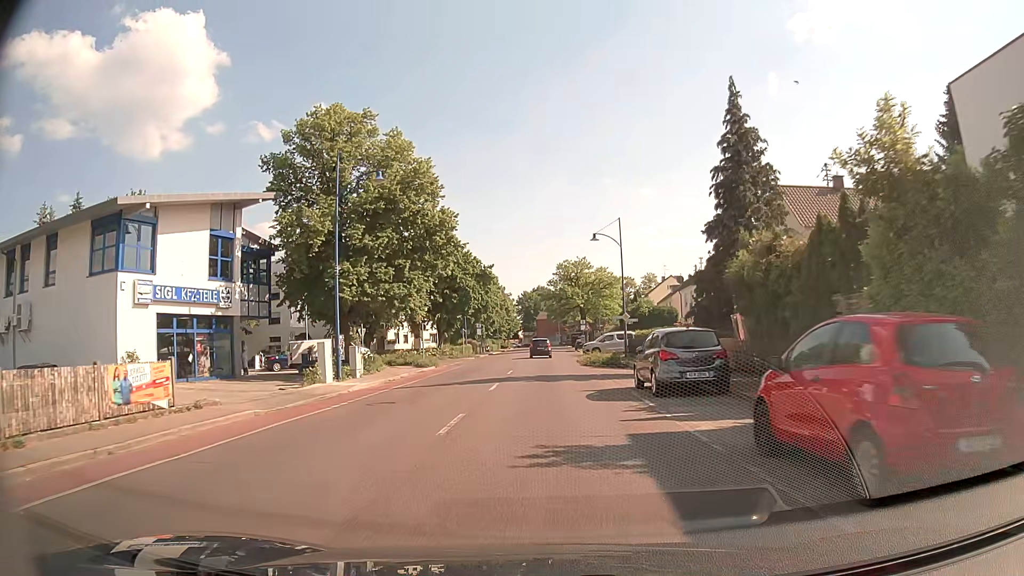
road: tertiary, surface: asphalt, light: Day
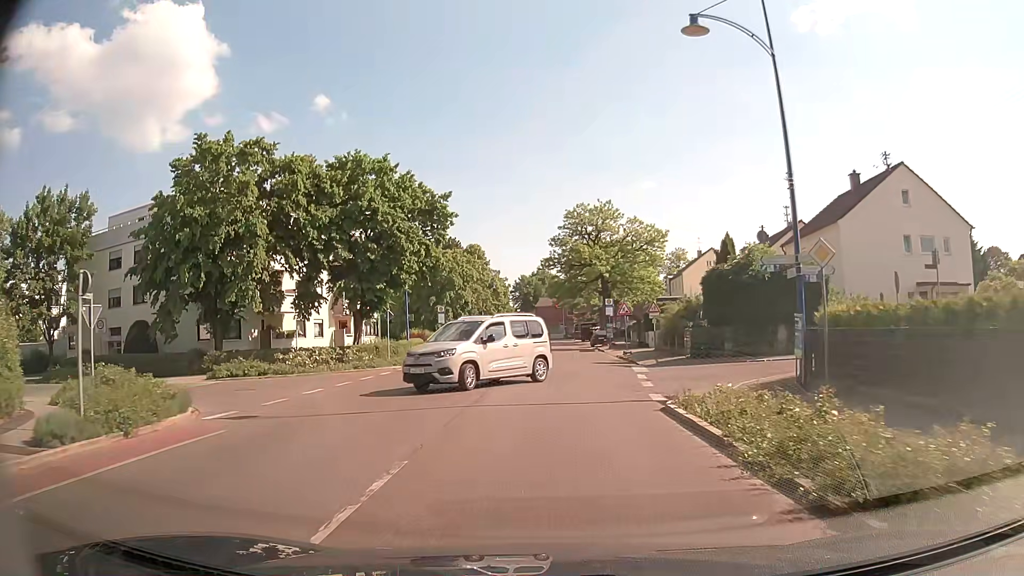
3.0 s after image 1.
(-0.1, +32.2) m; 0°
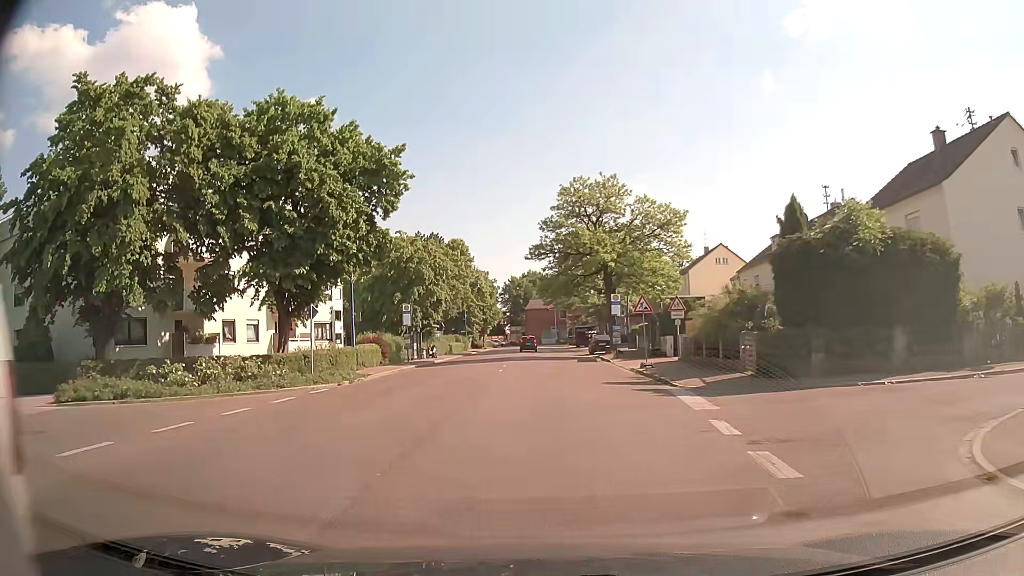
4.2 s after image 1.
(+0.1, +10.5) m; +1°
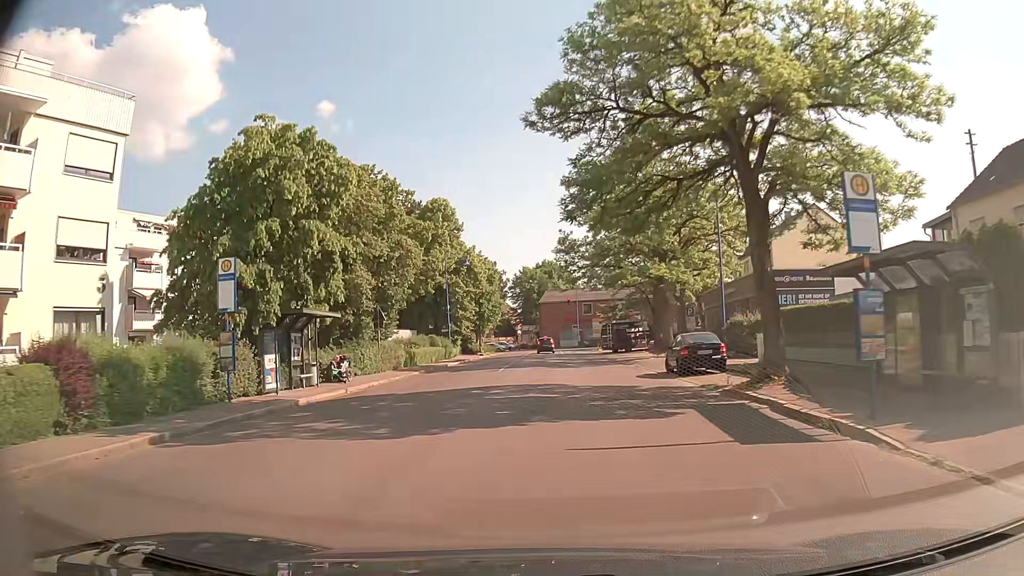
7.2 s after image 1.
(-0.5, +28.9) m; -1°
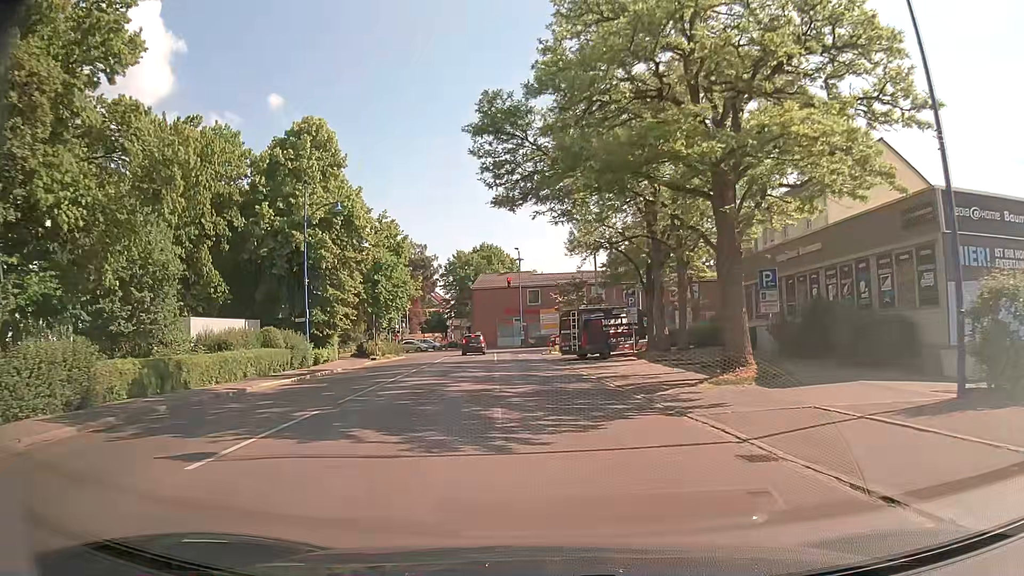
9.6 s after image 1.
(+0.9, +24.0) m; +5°
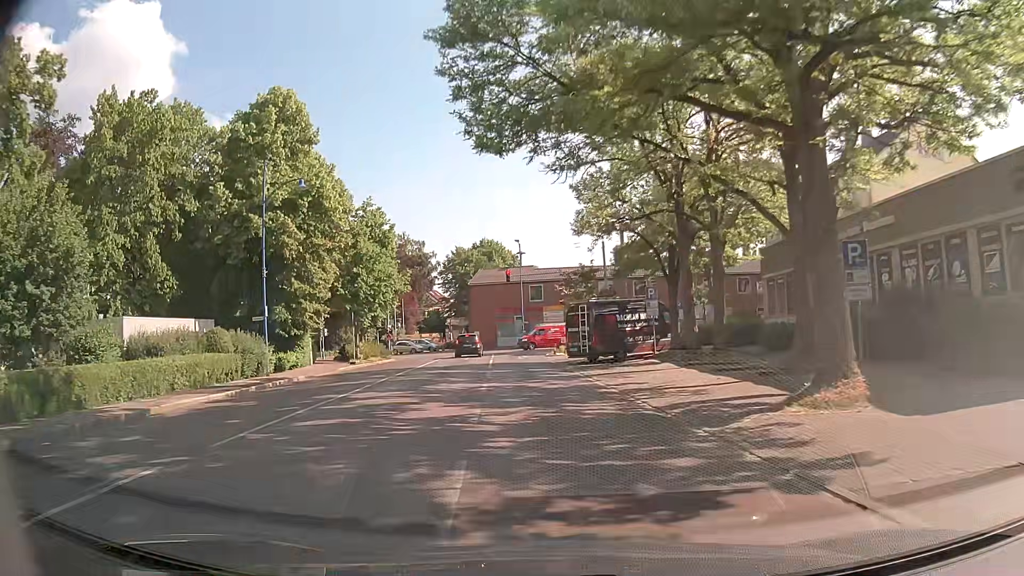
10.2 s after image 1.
(0.0, +5.9) m; 0°
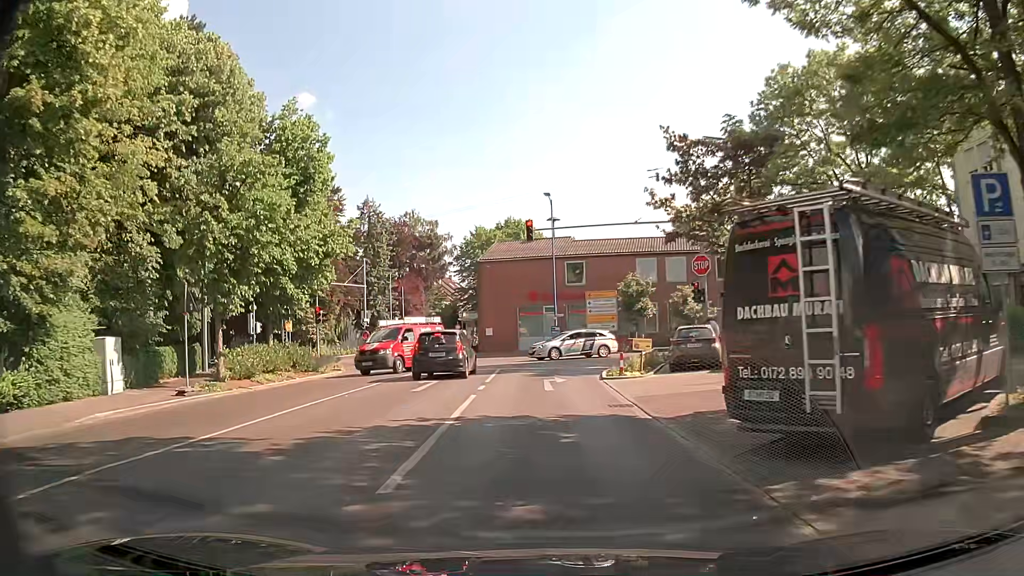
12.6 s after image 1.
(-0.8, +22.5) m; -3°
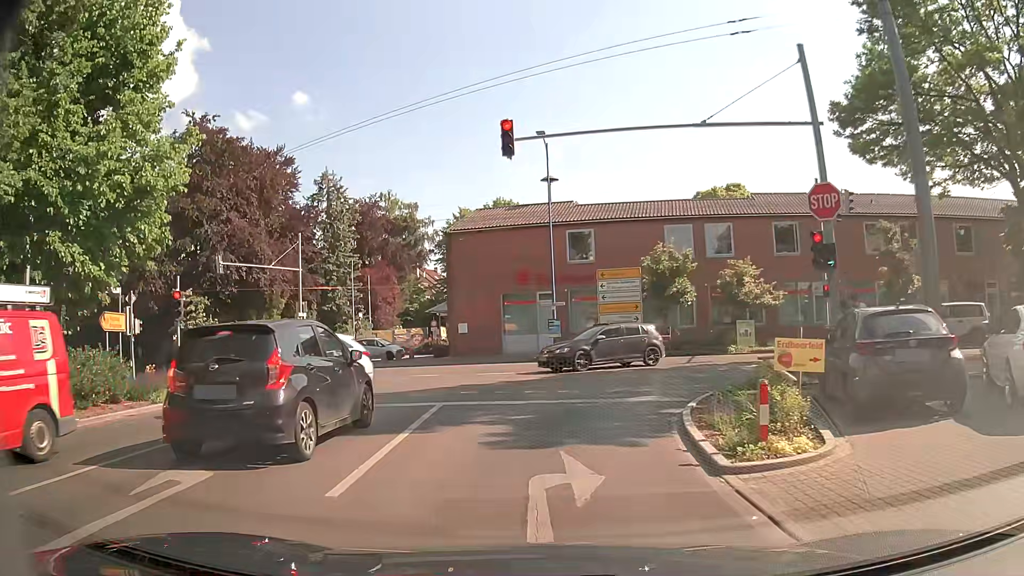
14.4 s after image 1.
(0.0, +13.5) m; 0°
